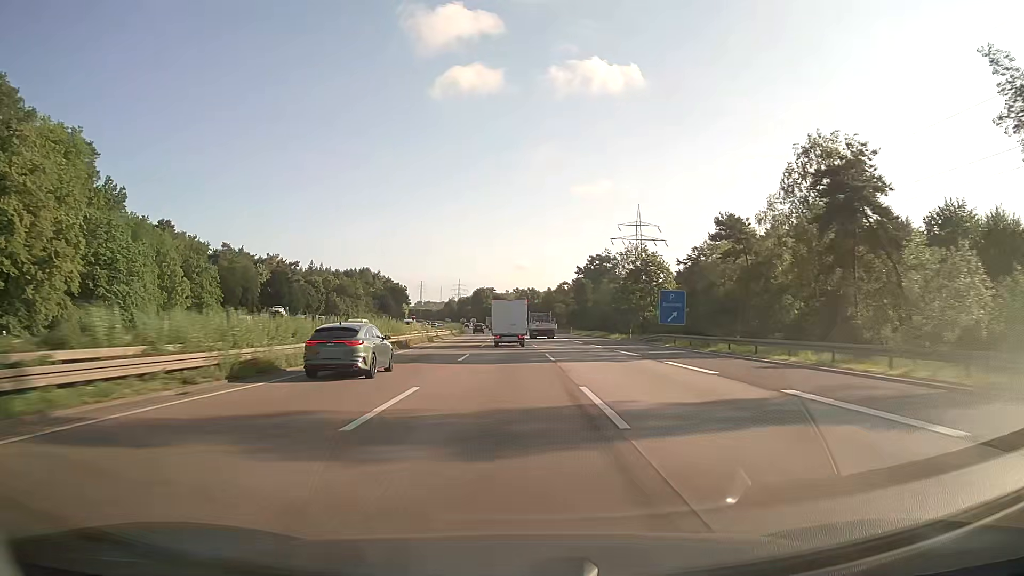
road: motorway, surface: asphalt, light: Day
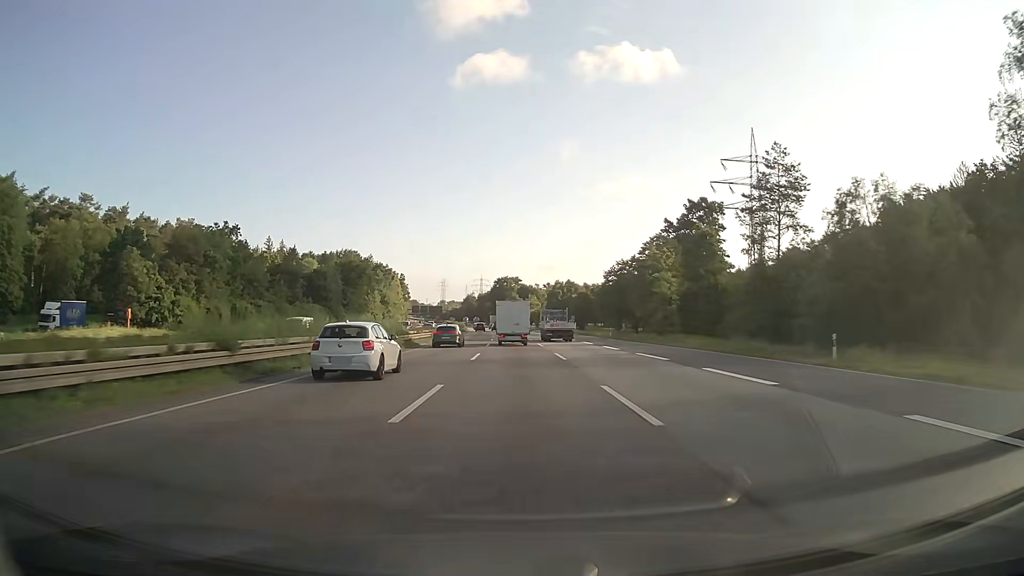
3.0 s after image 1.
(-1.5, +88.1) m; -2°
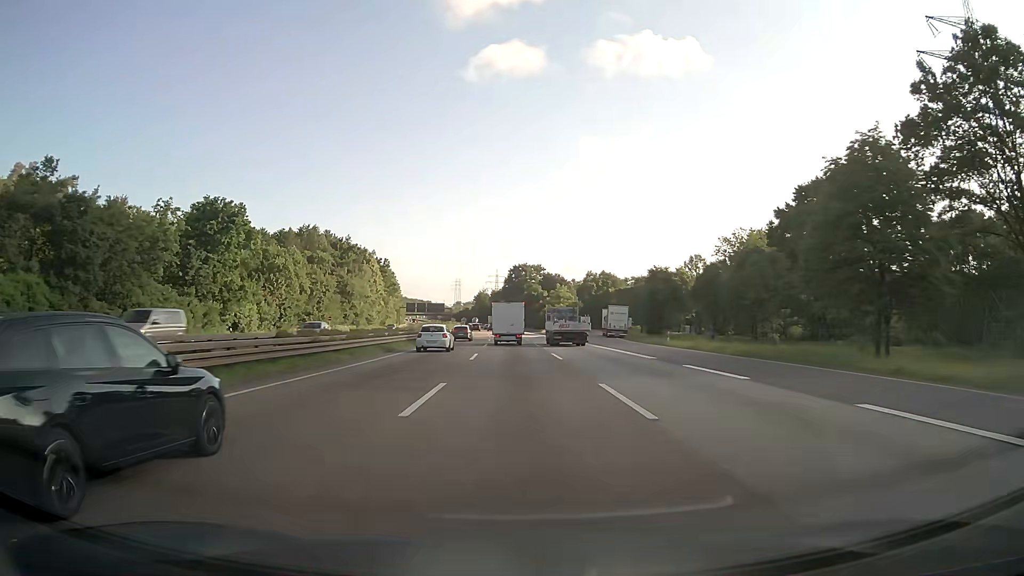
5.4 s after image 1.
(-0.9, +69.9) m; -2°
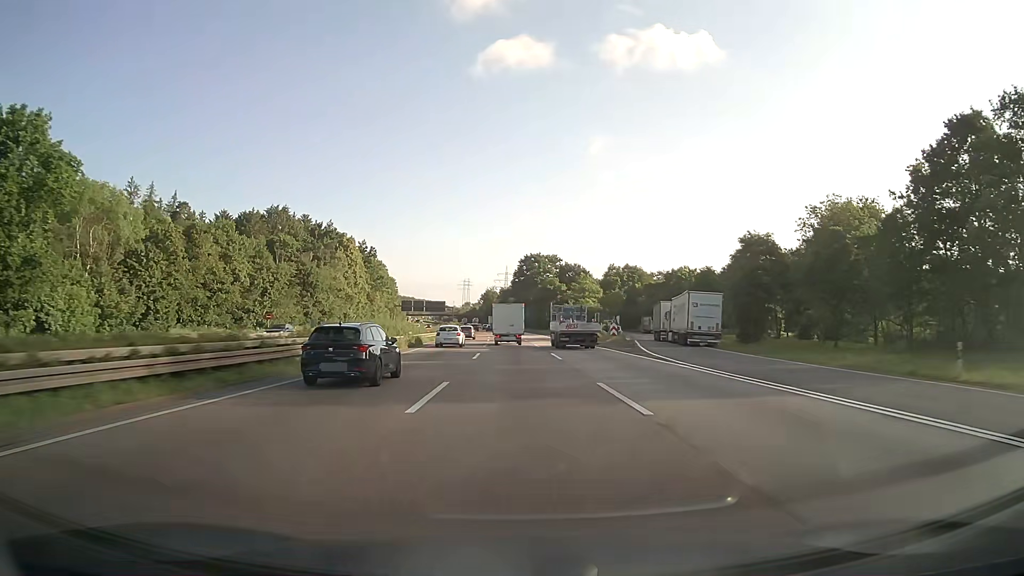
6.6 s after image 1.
(-0.3, +34.8) m; -1°
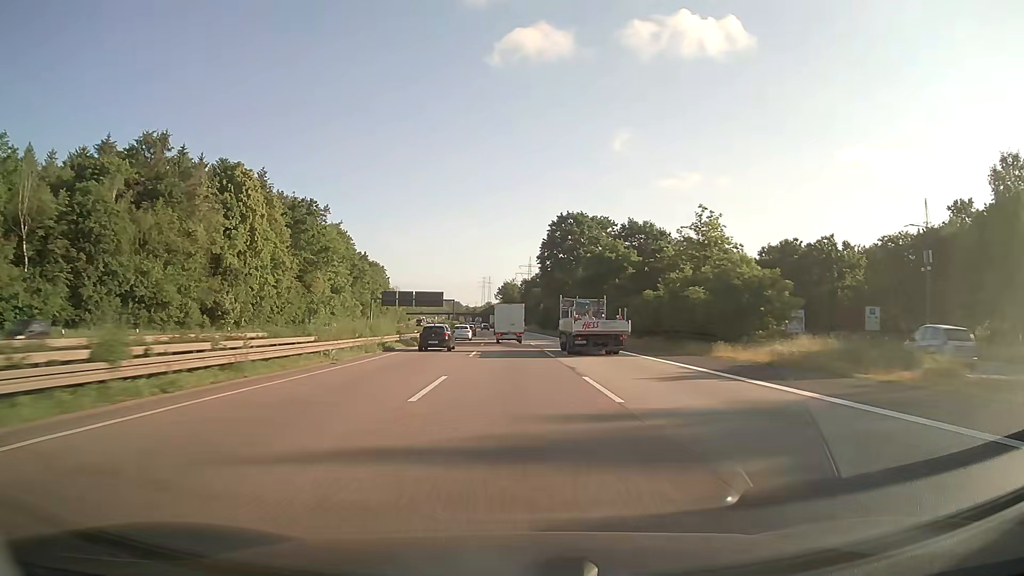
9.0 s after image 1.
(-1.0, +69.6) m; -2°
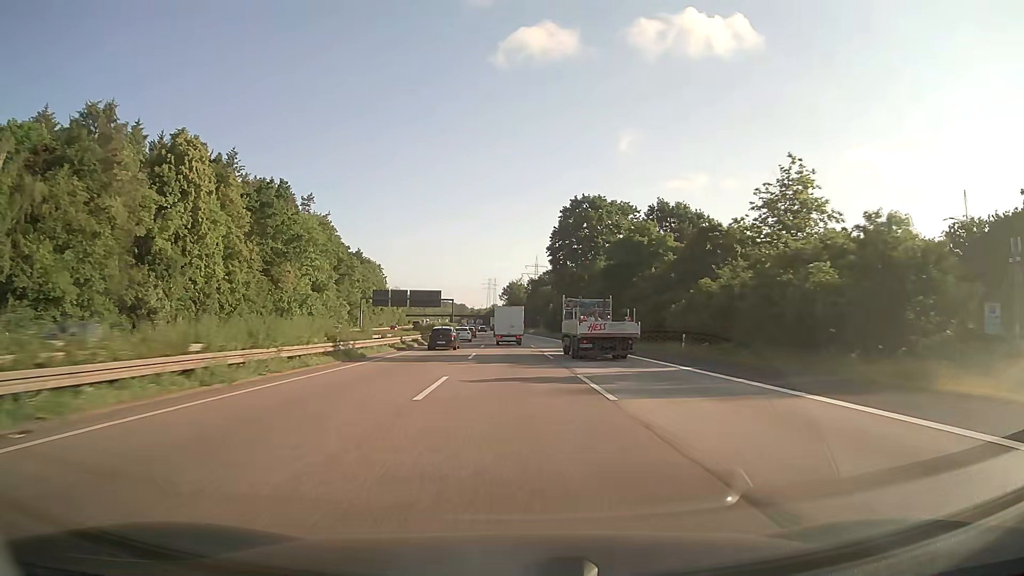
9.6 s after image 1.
(-0.1, +17.5) m; -1°
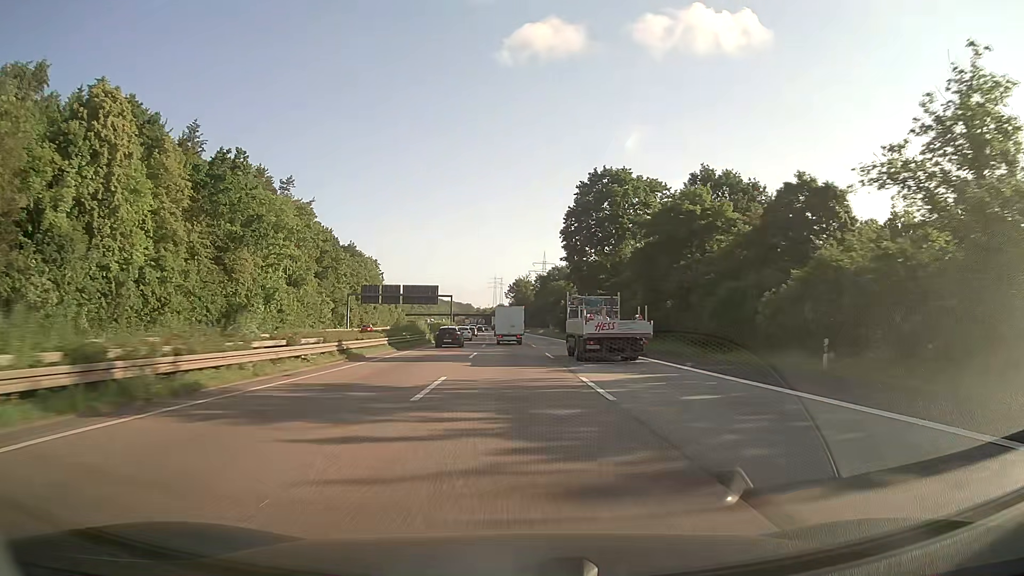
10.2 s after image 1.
(-0.1, +17.5) m; -1°
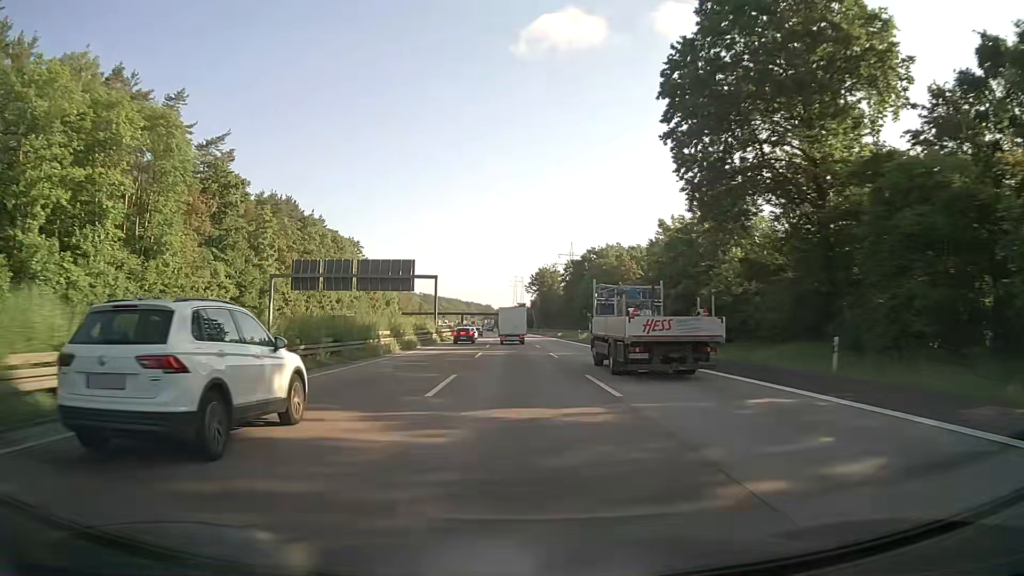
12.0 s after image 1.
(-0.8, +52.9) m; -2°
(0, +10) (0, +20) (0, +30) (0, +40) (-1, +50) (-1, +60) (-1, +70) (-1, +80) (-2, +90) (-2, +100) m
